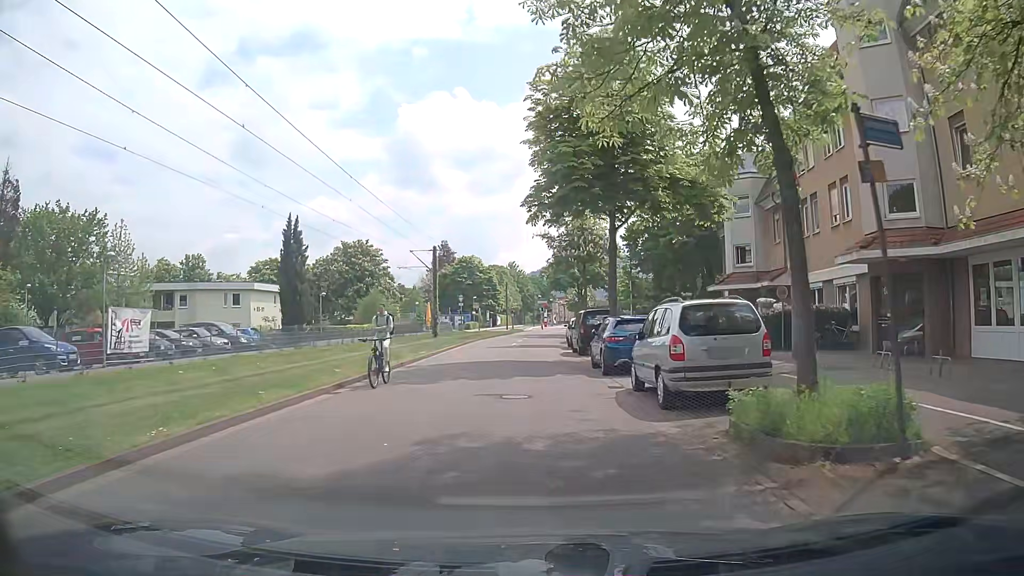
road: residential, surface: asphalt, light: Day
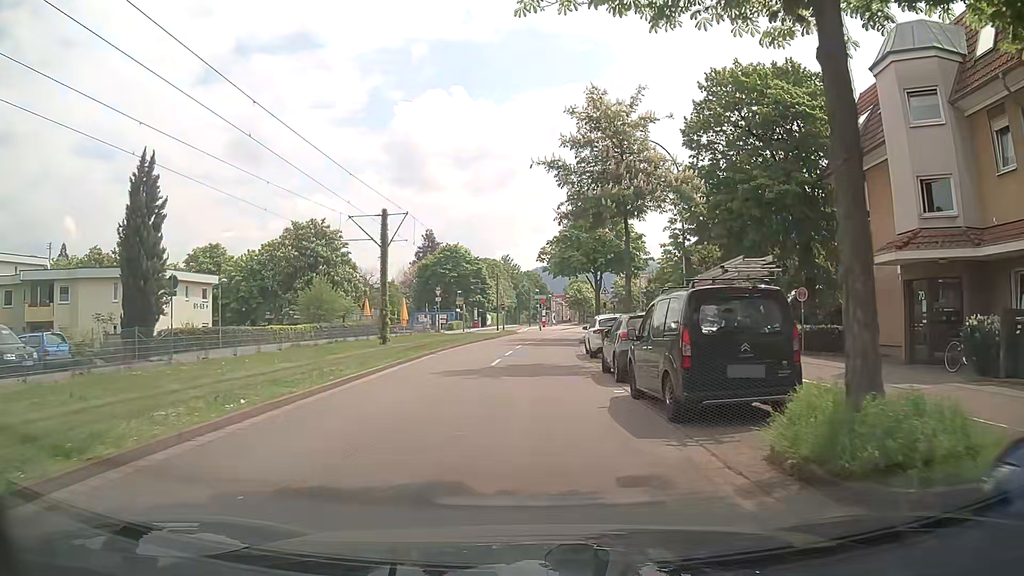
(0.0, +17.7) m; +1°
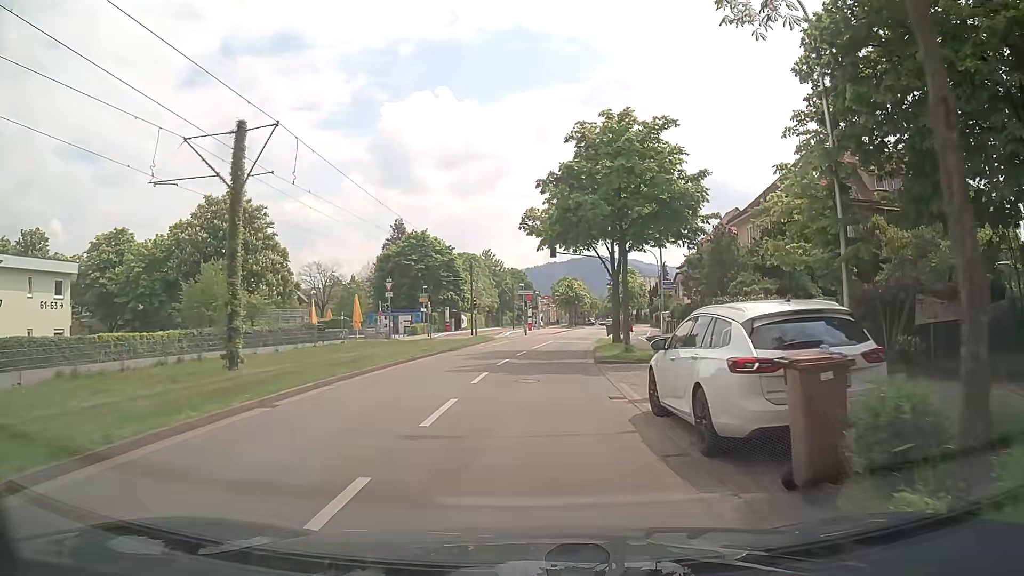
(+0.1, +17.3) m; +1°
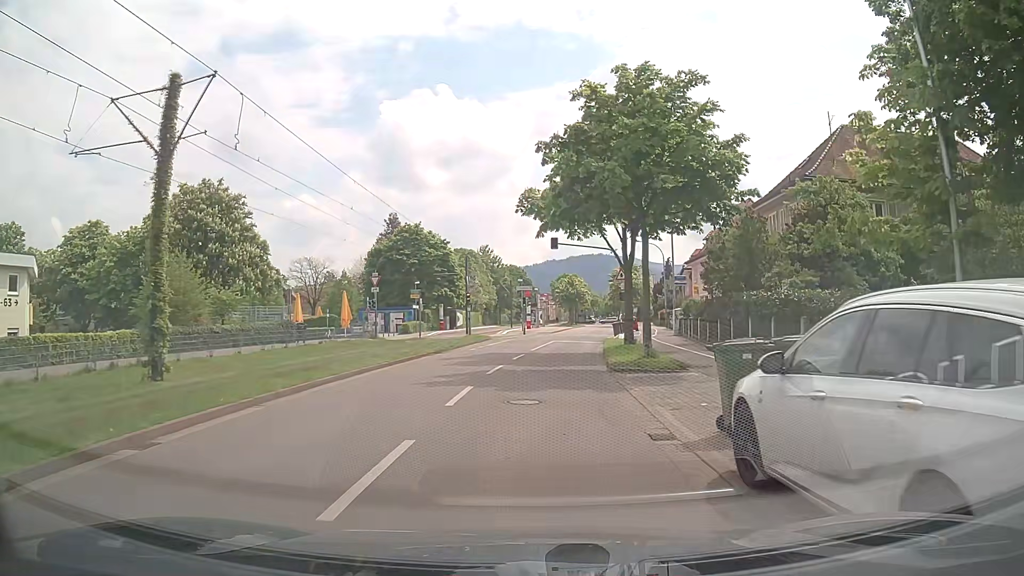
(0.0, +4.2) m; -1°
(0, +10) (+1, +20) (+2, +30) (+3, +40) (+5, +50) (+6, +60) (+8, +69) (+9, +79) (+11, +89) (+12, +99) m
